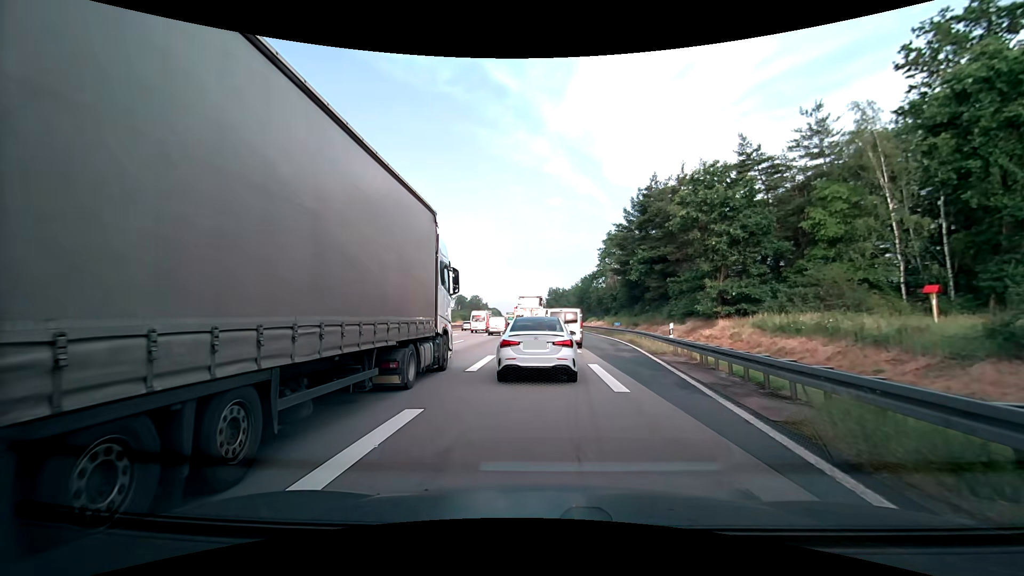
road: motorway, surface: asphalt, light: Day
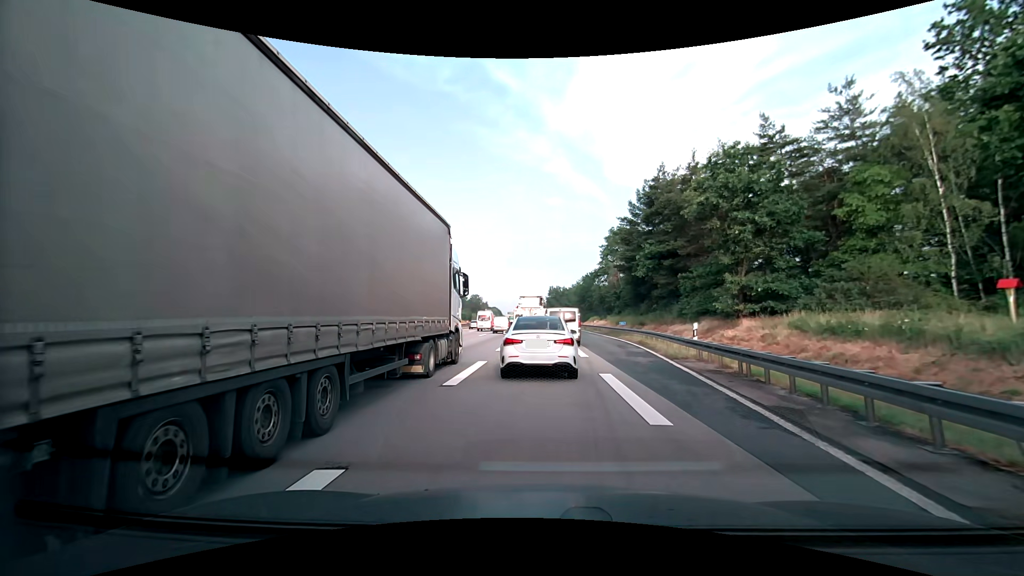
(0.0, +3.2) m; 0°
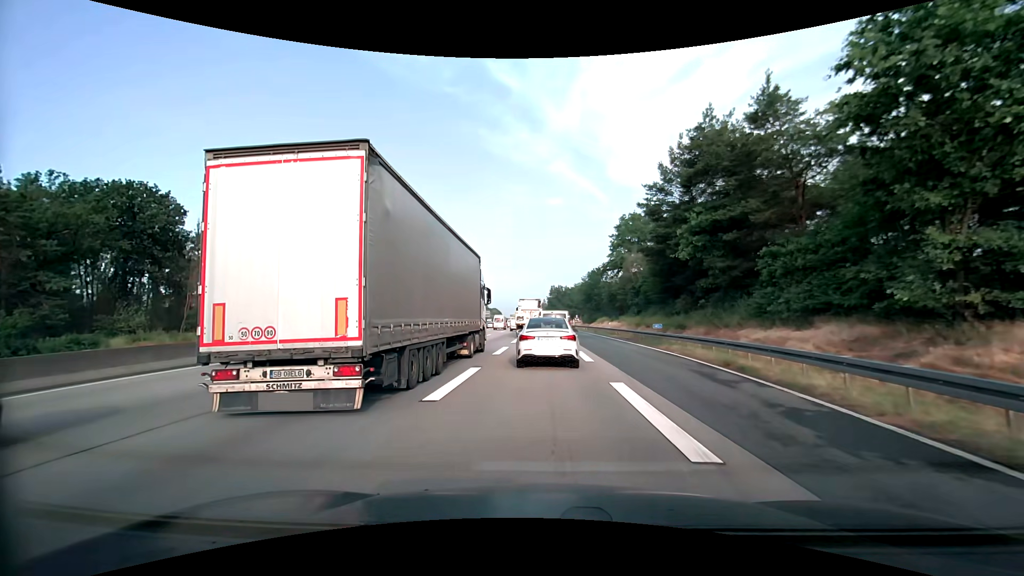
(-0.1, +13.9) m; 0°
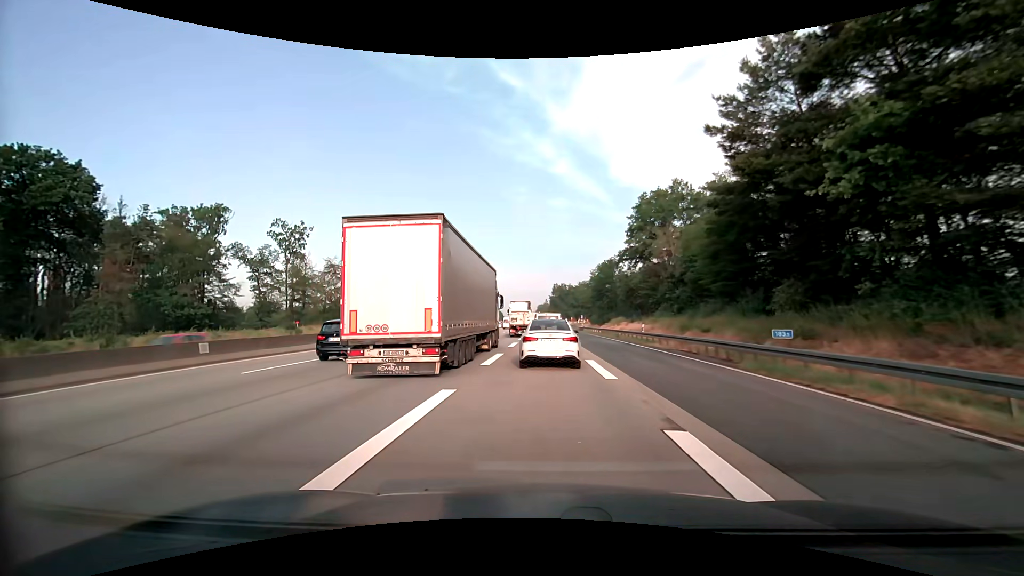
(-0.1, +16.8) m; 0°
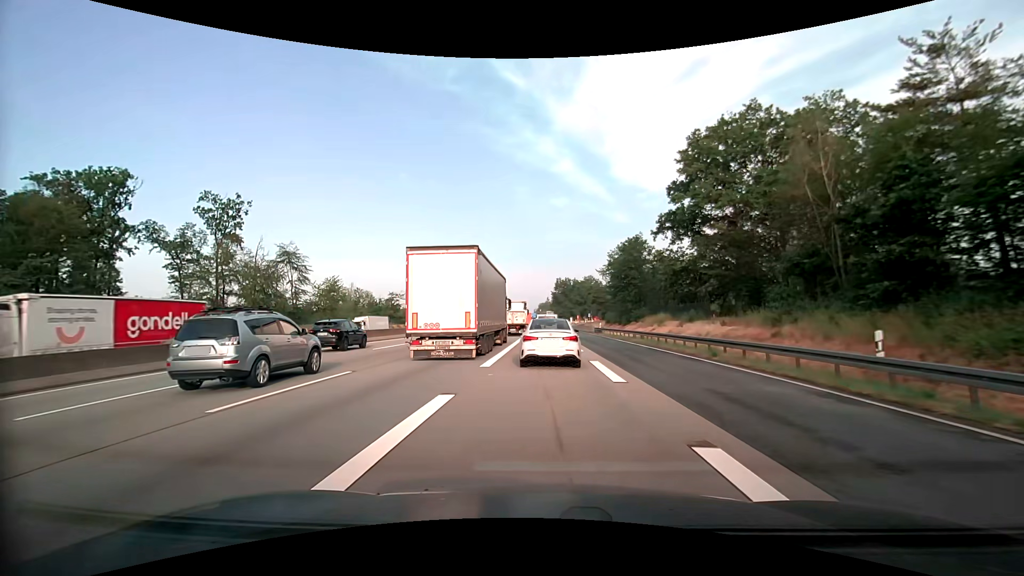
(0.0, +25.0) m; -1°
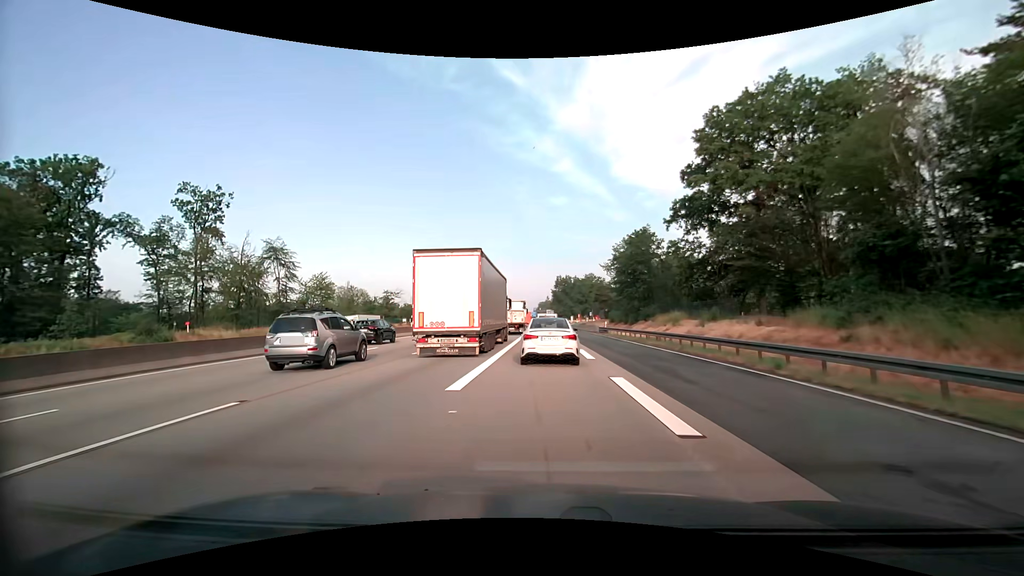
(0.0, +5.3) m; +1°
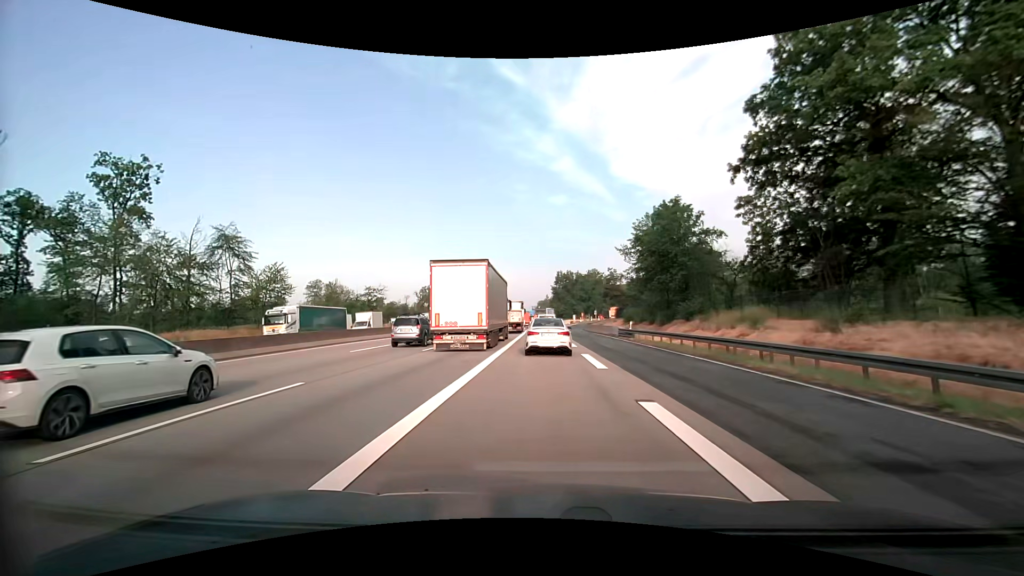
(0.0, +15.8) m; 0°
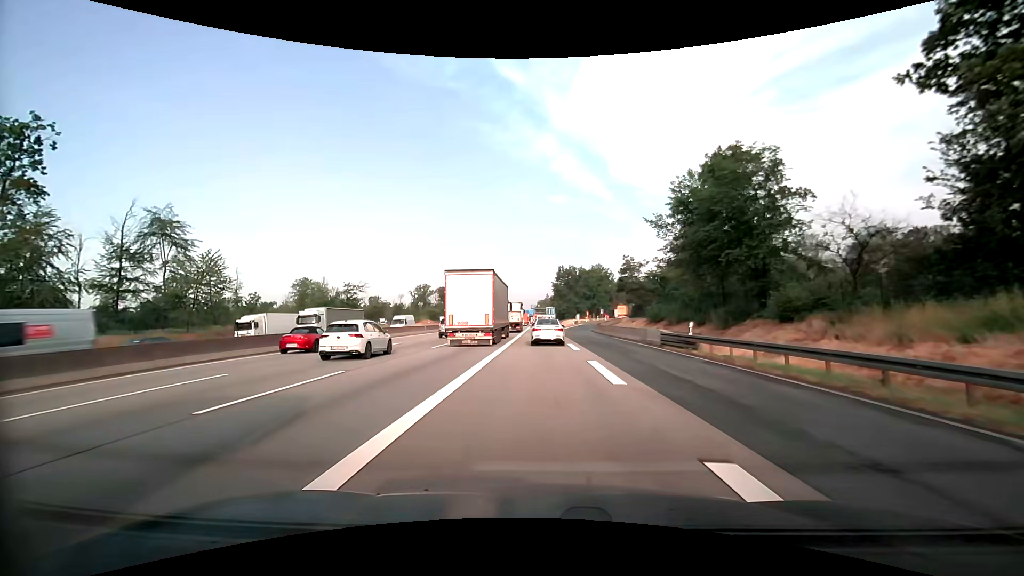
(0.0, +15.4) m; 0°
(0, +10) (0, +20) (0, +30) (0, +40) (0, +50) (0, +60) (0, +70) (0, +80) (-1, +90) (-1, +100) m
